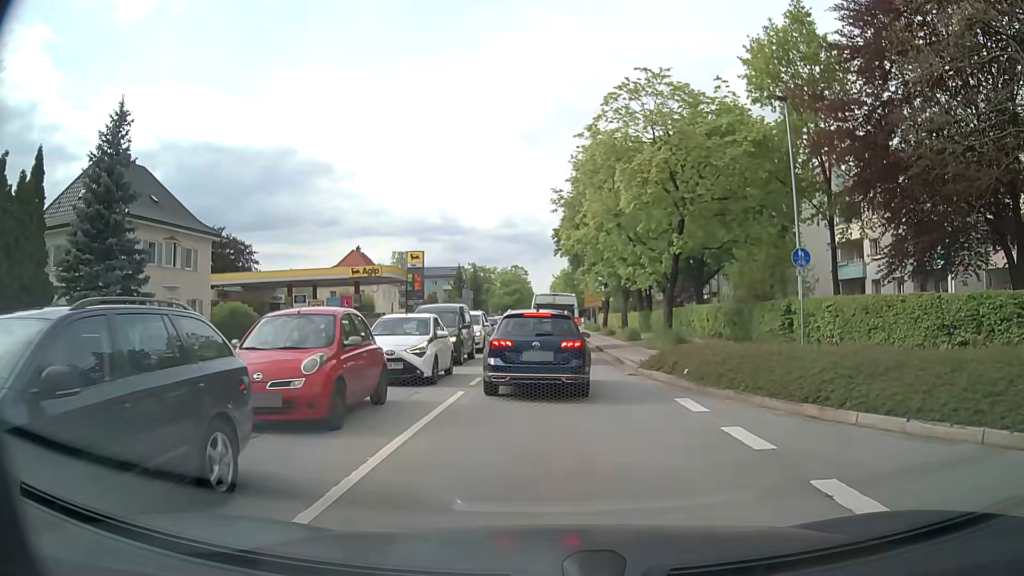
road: secondary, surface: asphalt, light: Day
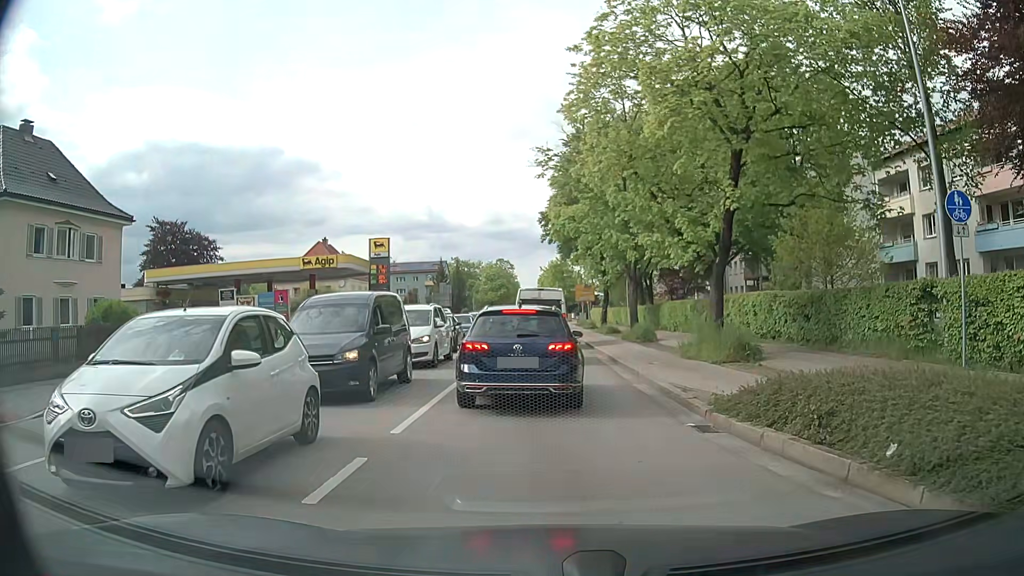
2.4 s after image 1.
(+0.1, +9.0) m; +1°
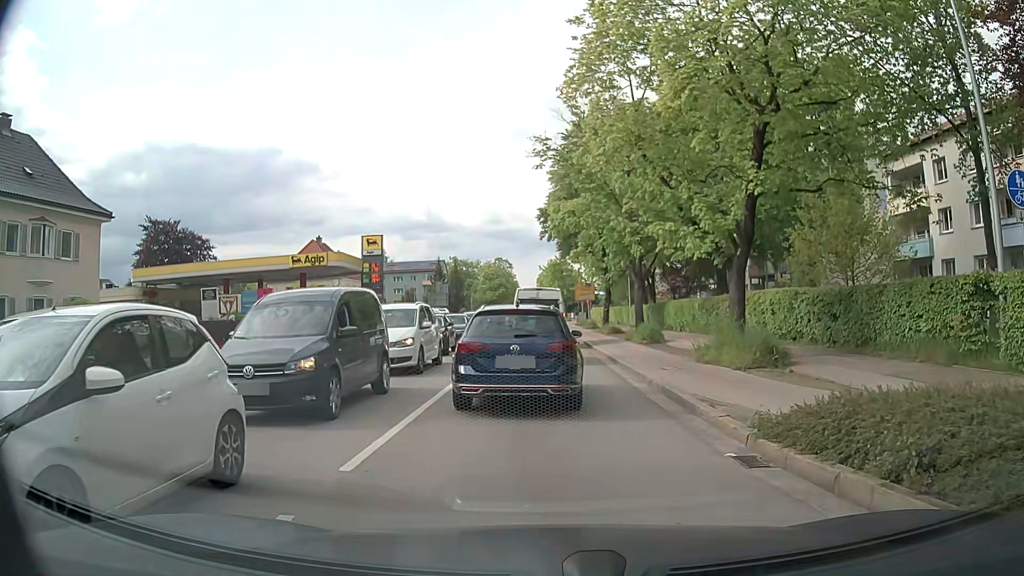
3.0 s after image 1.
(0.0, +1.9) m; 0°
